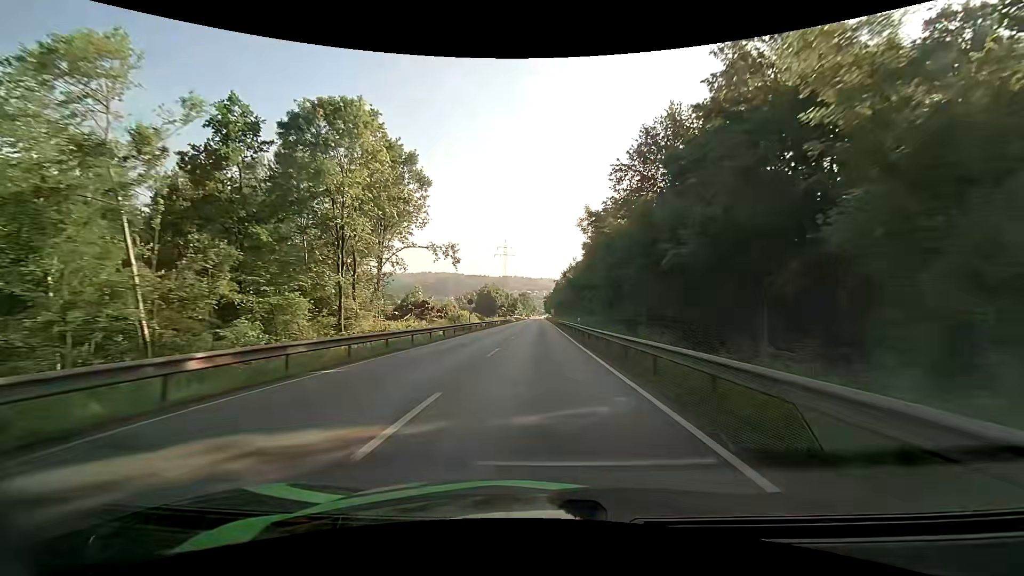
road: primary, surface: asphalt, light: Day
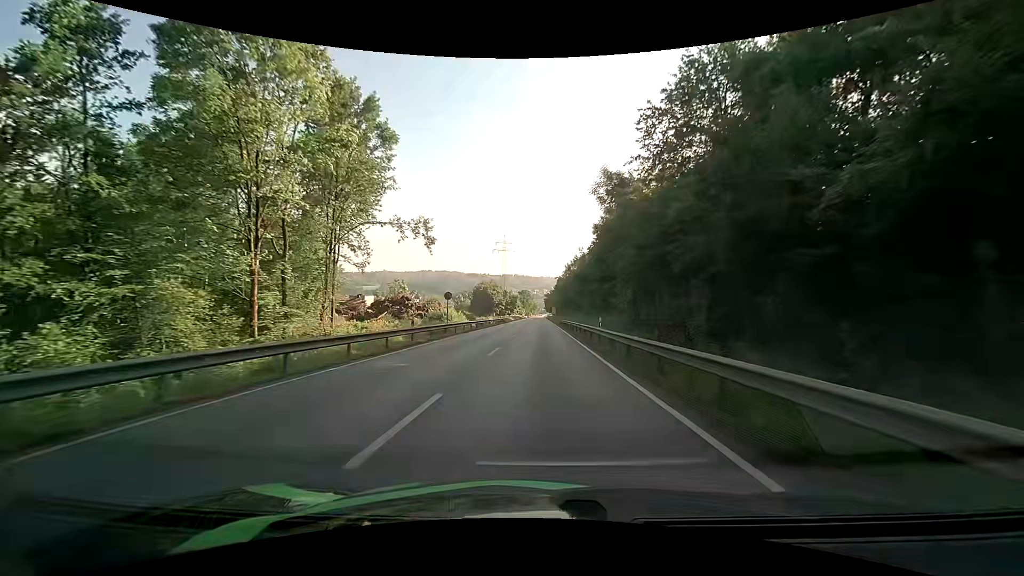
(0.0, +12.3) m; 0°
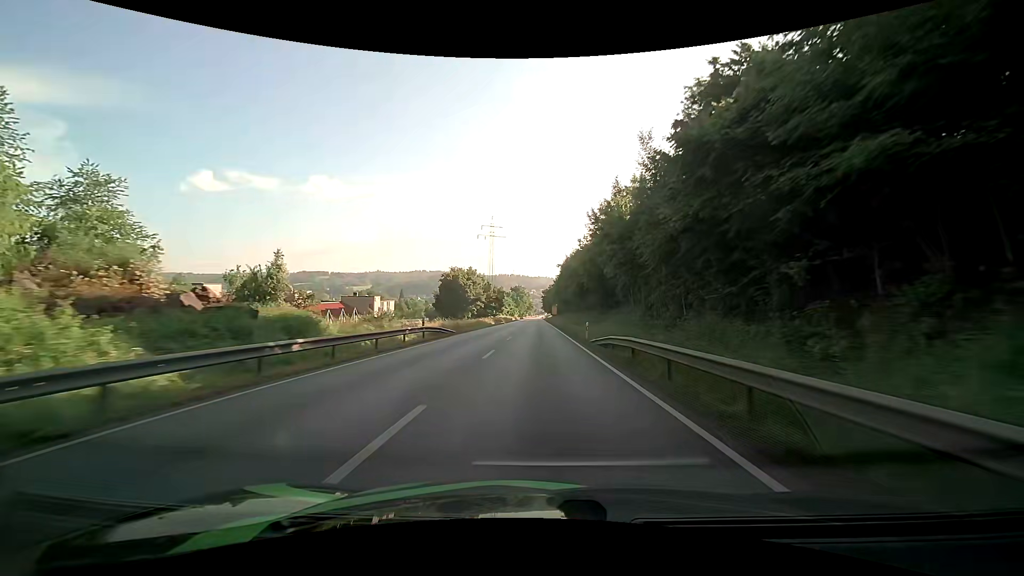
(-0.1, +49.3) m; 0°
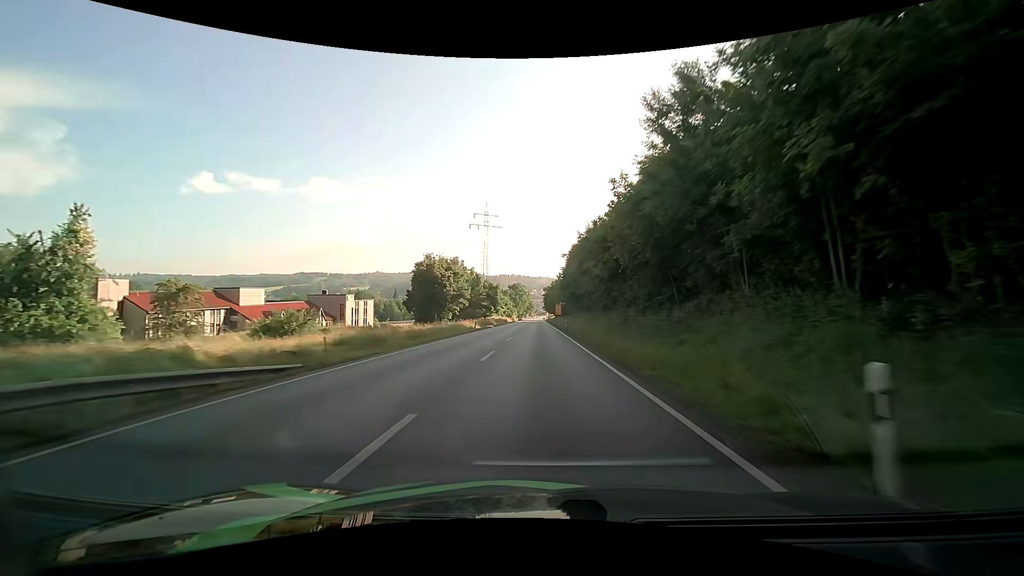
(-0.2, +24.7) m; -1°
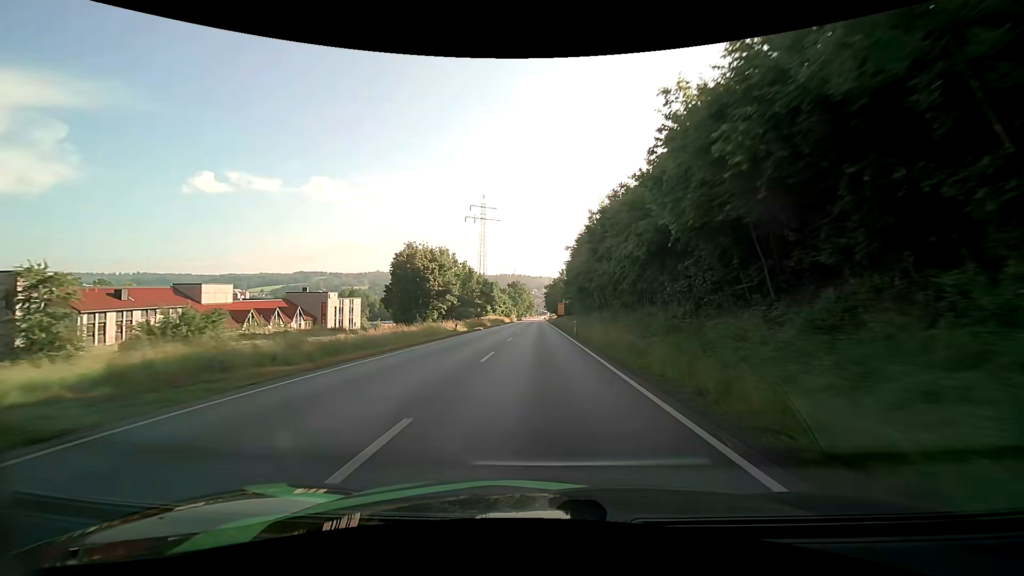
(0.0, +12.4) m; 0°
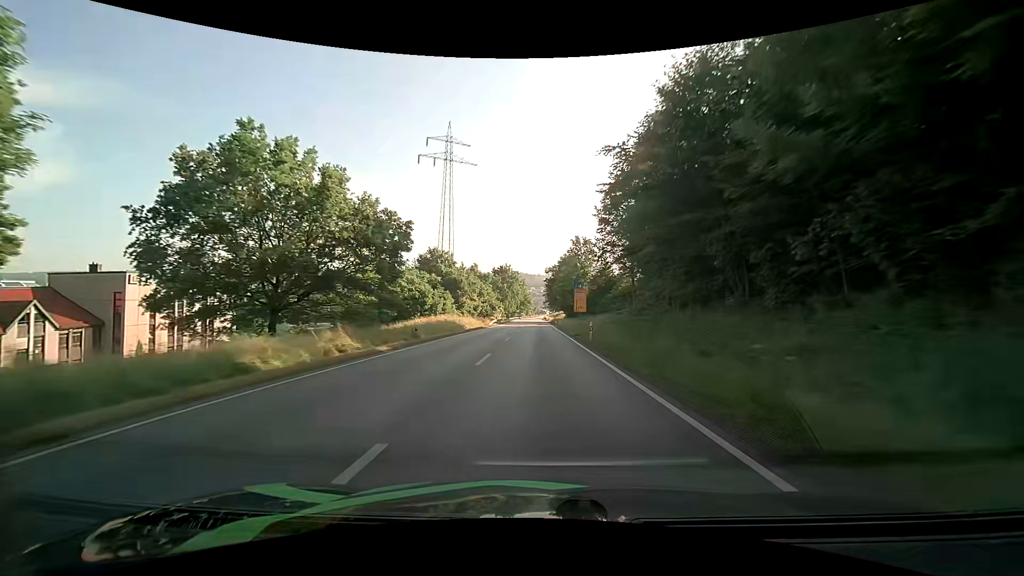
(-0.1, +61.4) m; 0°
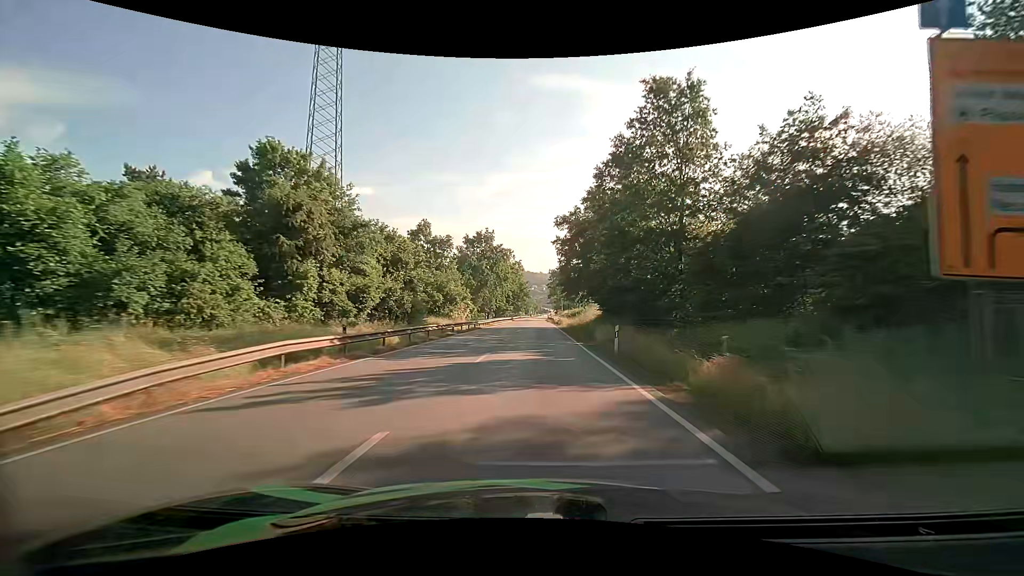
(-0.2, +59.1) m; 0°
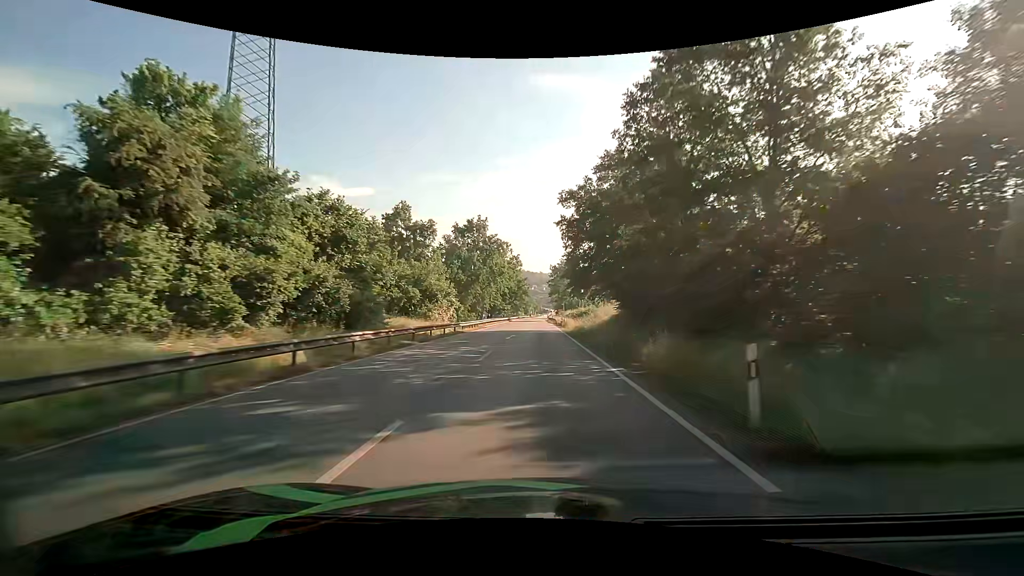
(-0.1, +11.4) m; 0°
(0, +10) (0, +20) (0, +30) (0, +40) (0, +50) (0, +60) (0, +70) (0, +80) (0, +90) (0, +100) m
